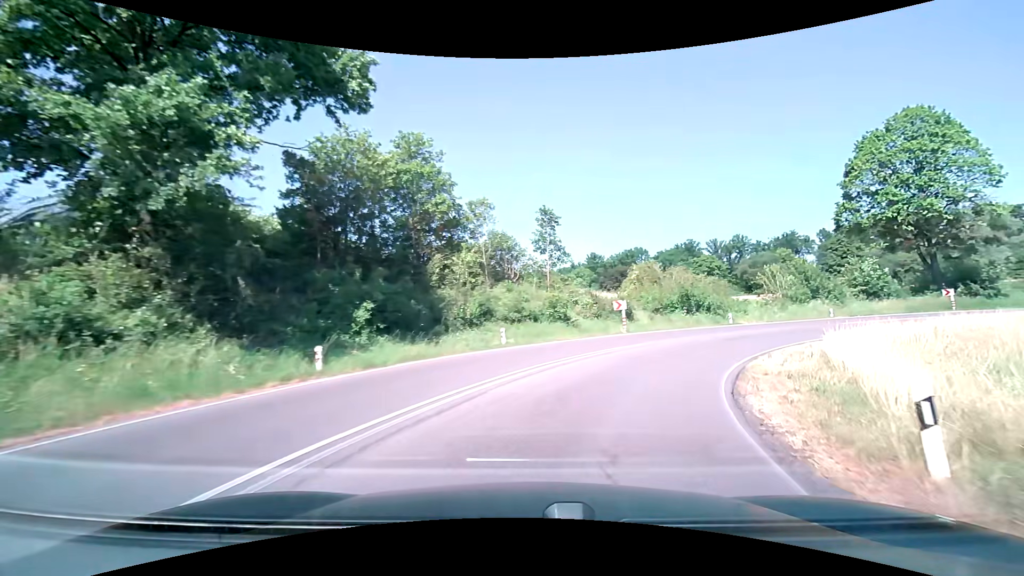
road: secondary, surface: asphalt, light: Day
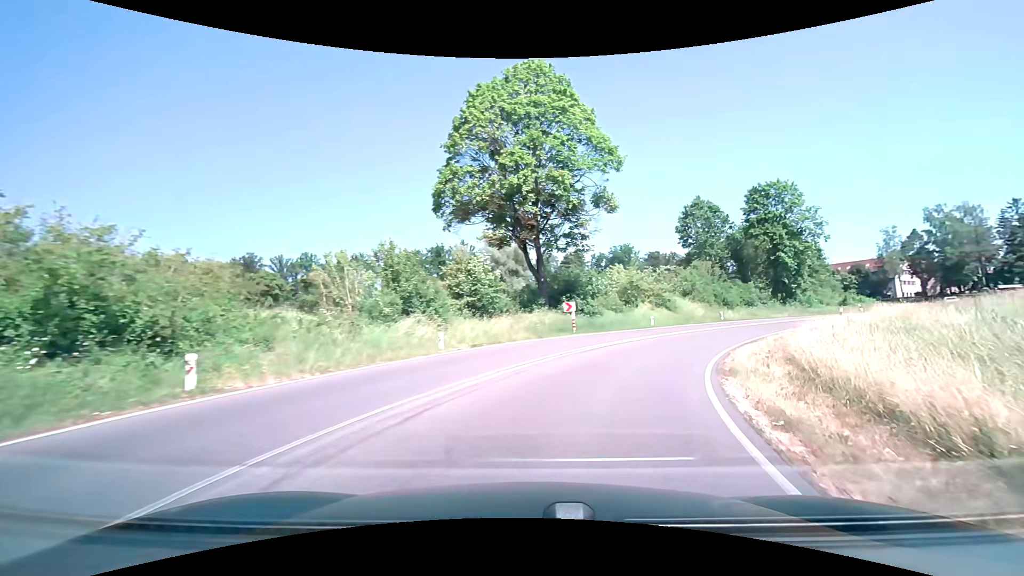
(+10.6, +25.1) m; +47°
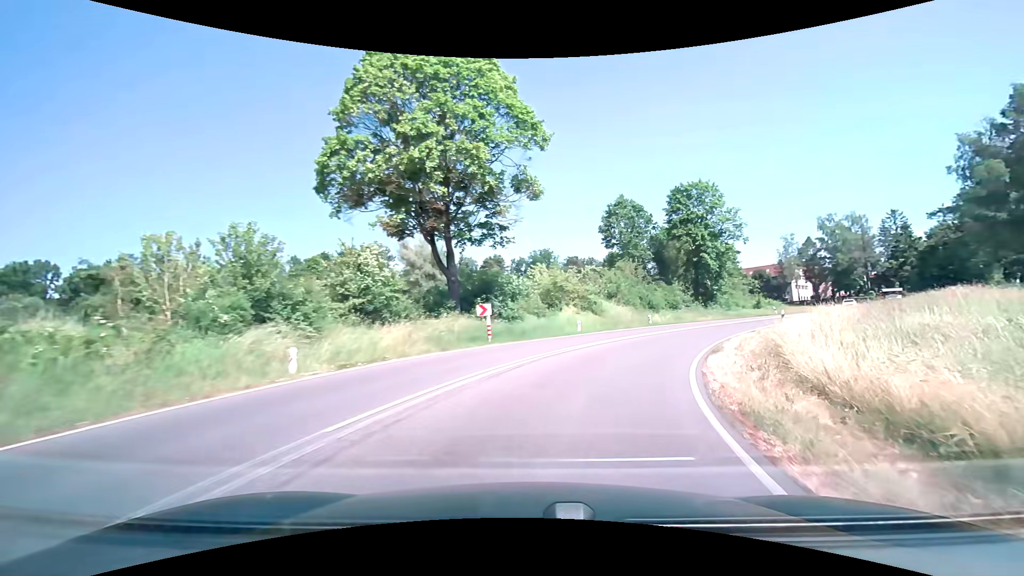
(+0.5, +5.6) m; +9°
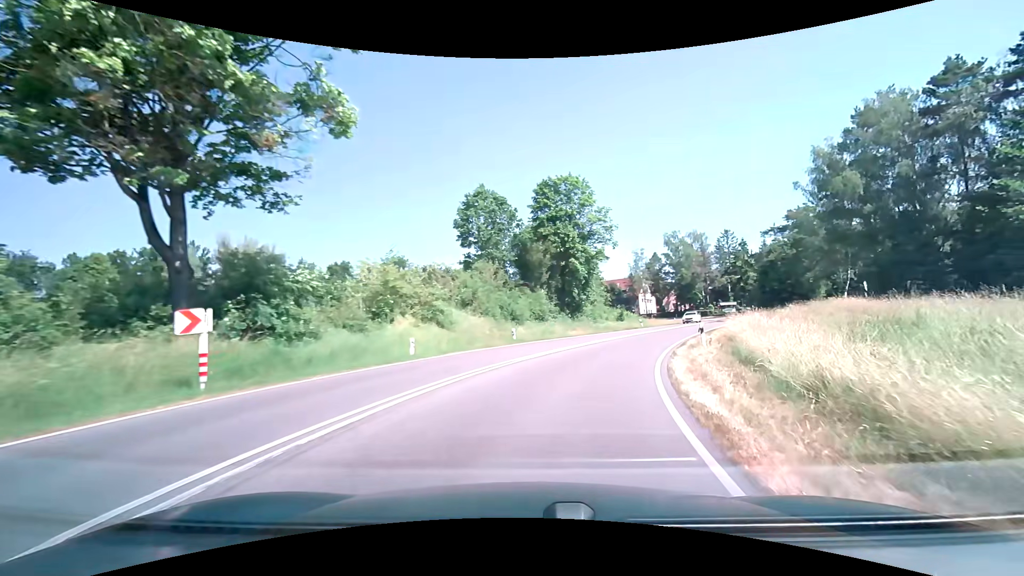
(+1.6, +11.0) m; +16°
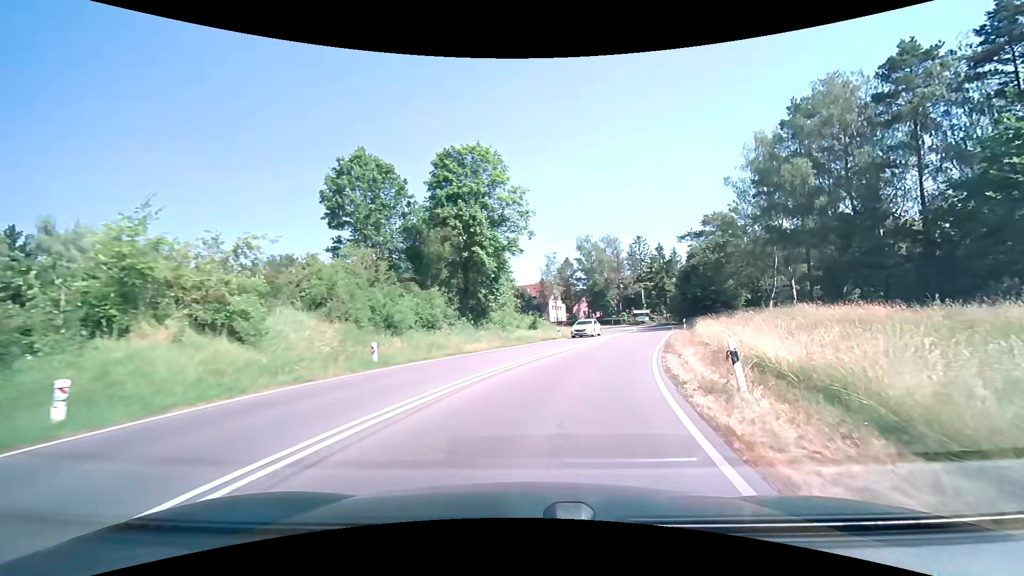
(+1.1, +11.0) m; +10°
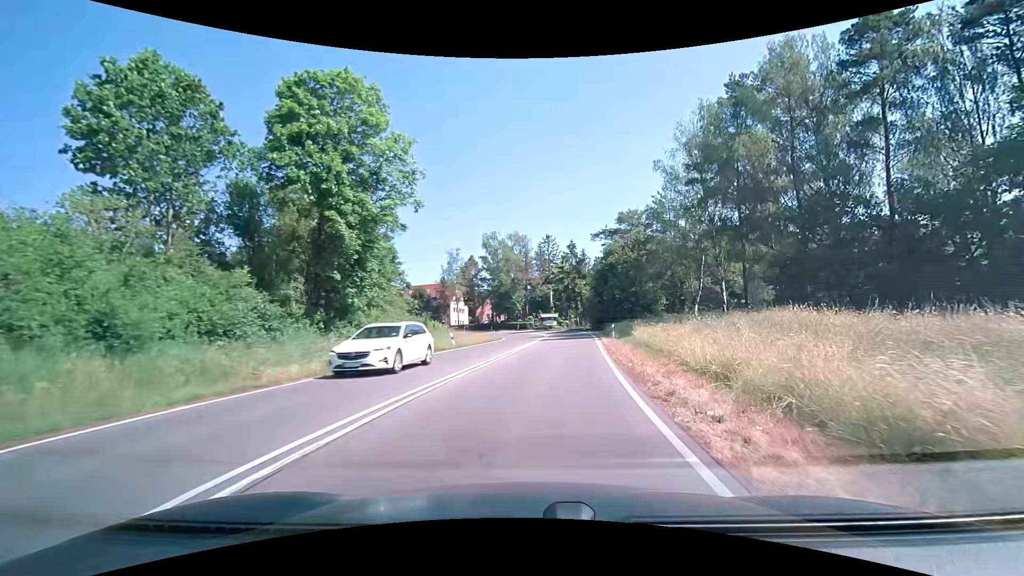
(+1.1, +11.1) m; +11°
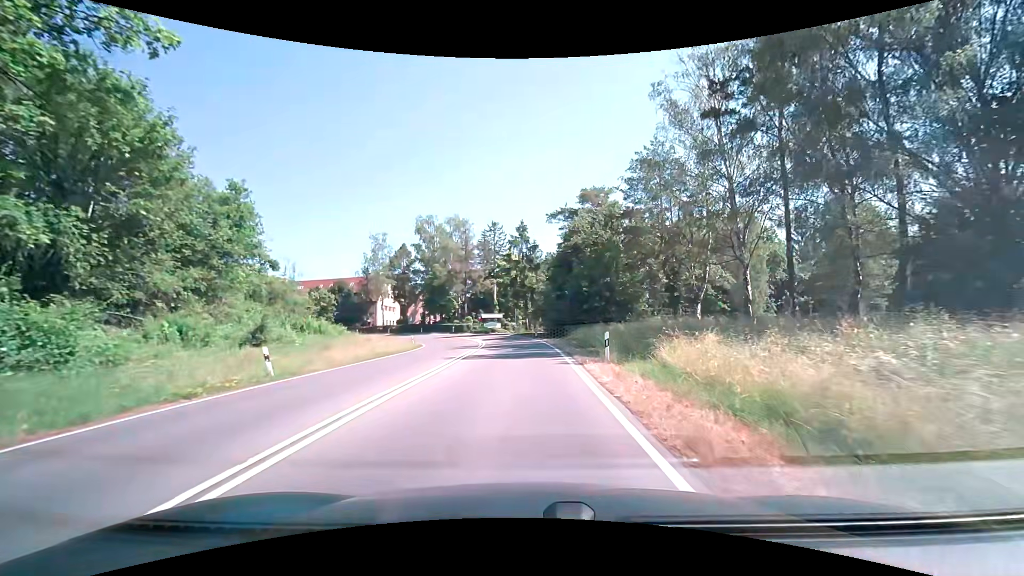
(+1.2, +17.5) m; +6°
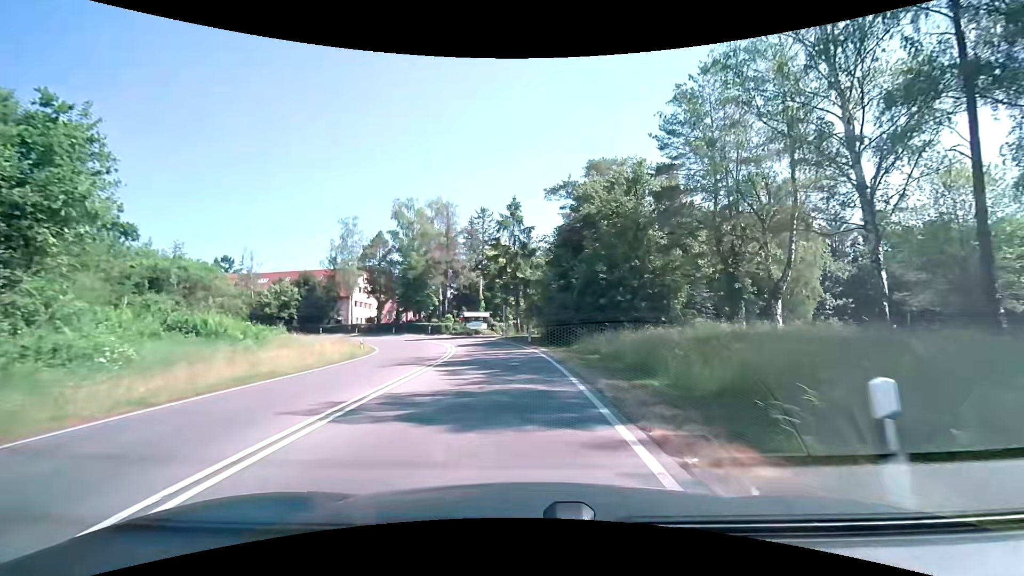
(+0.1, +12.5) m; +1°
(0, +10) (-1, +20) (-2, +30) (-4, +40) (-7, +49) (-12, +58) (-19, +65) (-26, +72) (-35, +76) (-45, +79) m
